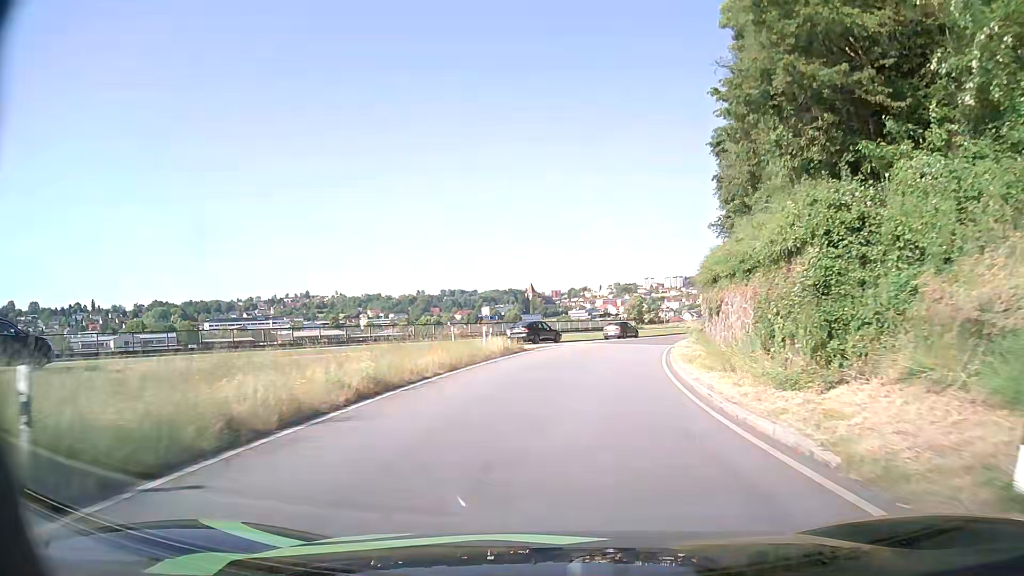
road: primary_link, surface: asphalt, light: Day
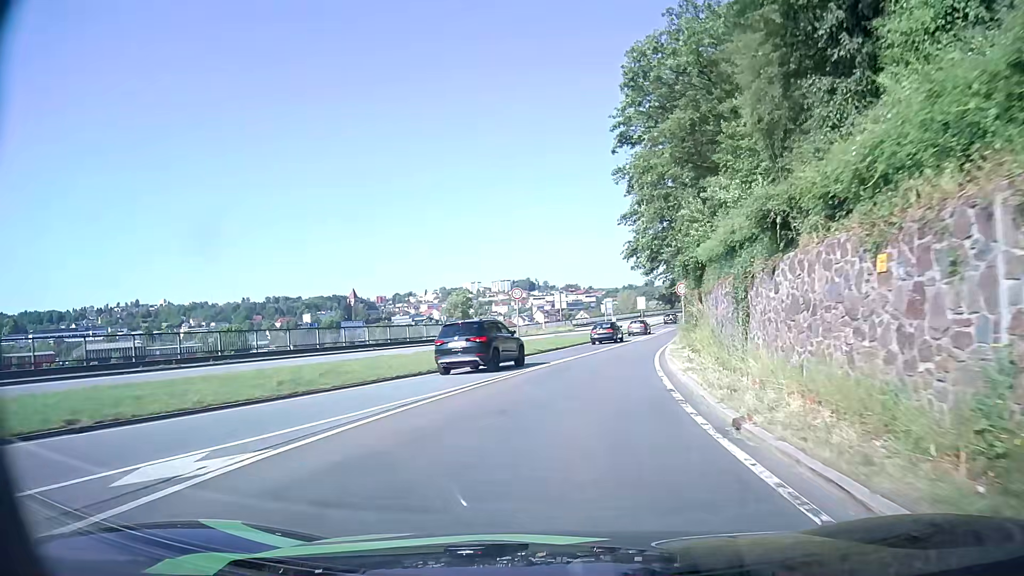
(+4.7, +38.4) m; +14°
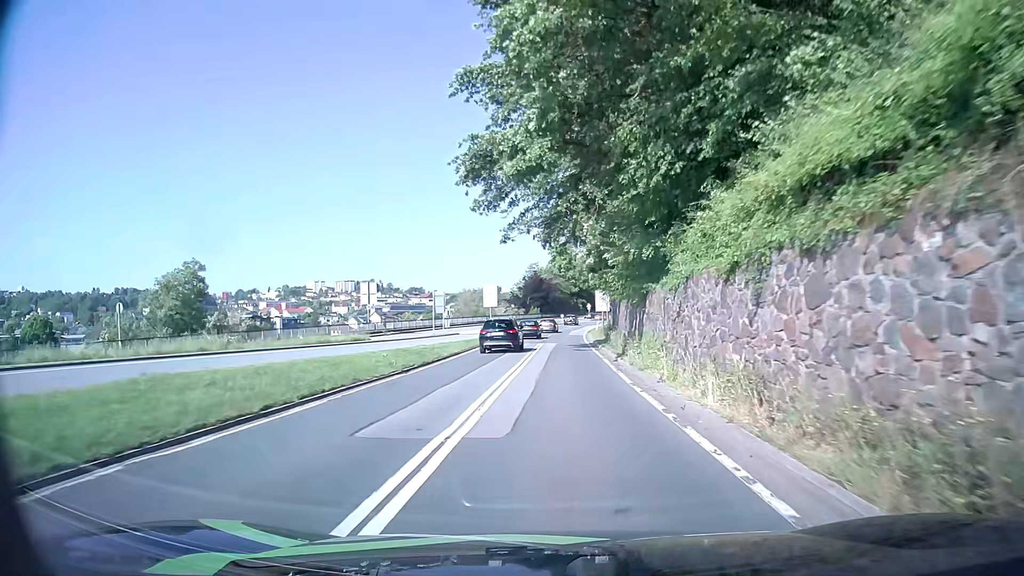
(+4.9, +37.1) m; +13°
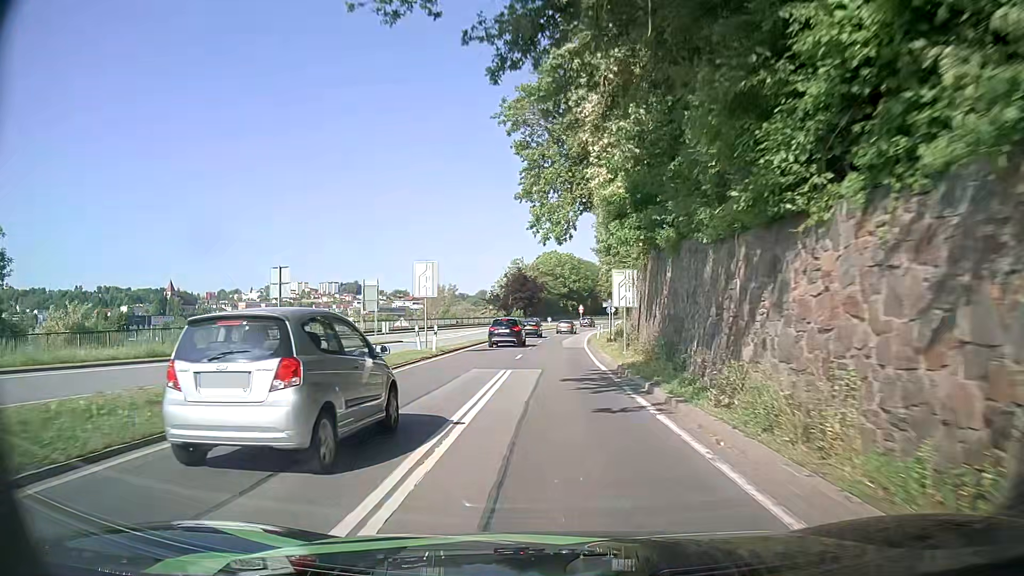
(+0.4, +22.1) m; +3°
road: primary
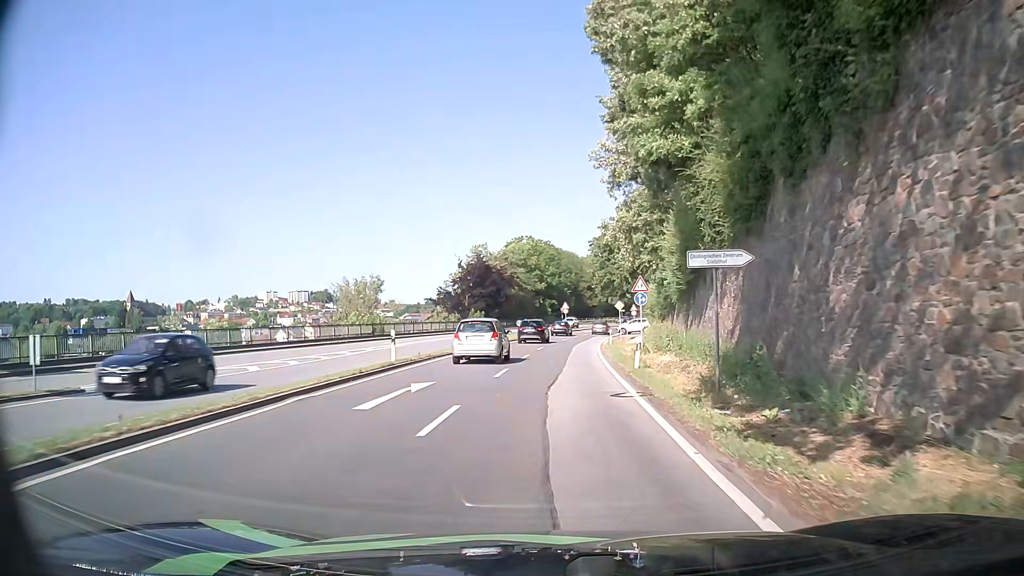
(0.0, +35.6) m; +2°
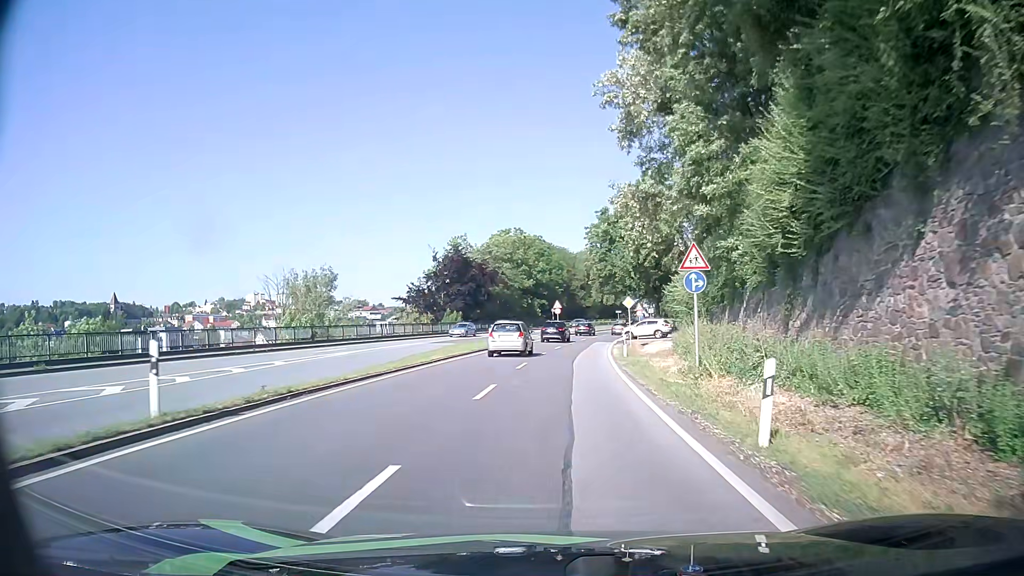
(-0.1, +13.7) m; -1°
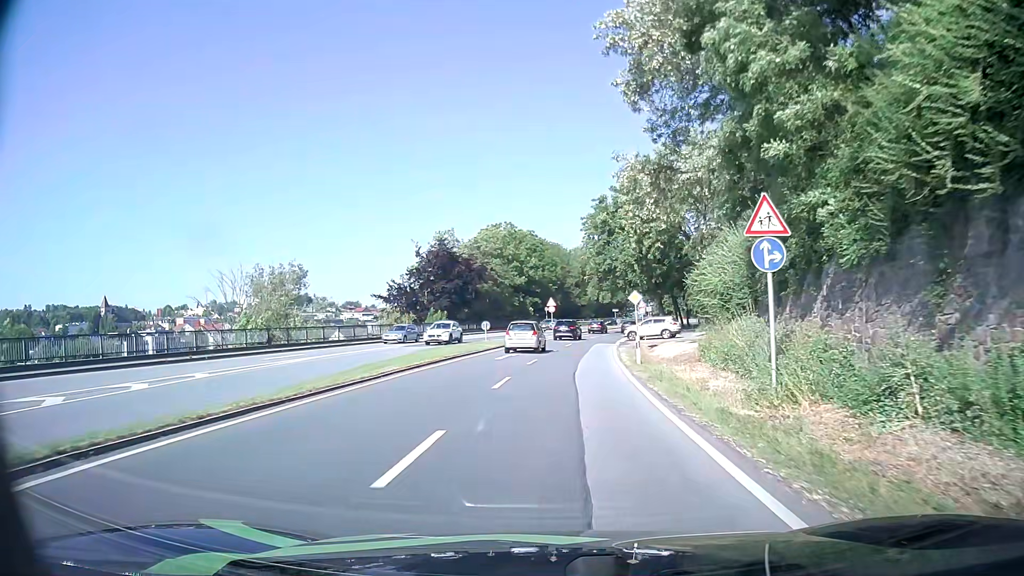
(+0.1, +6.8) m; +1°
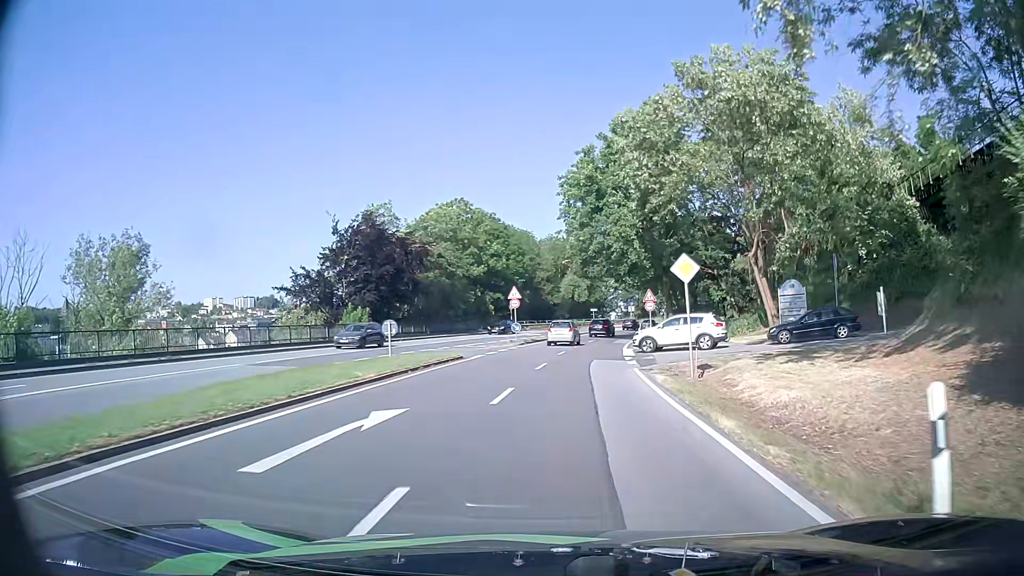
(+0.3, +20.9) m; +2°
(0, +10) (+1, +20) (+2, +30) (+3, +40) (+4, +50) (+6, +60) (+8, +69) (+11, +79) (+13, +89) (+17, +98) m
